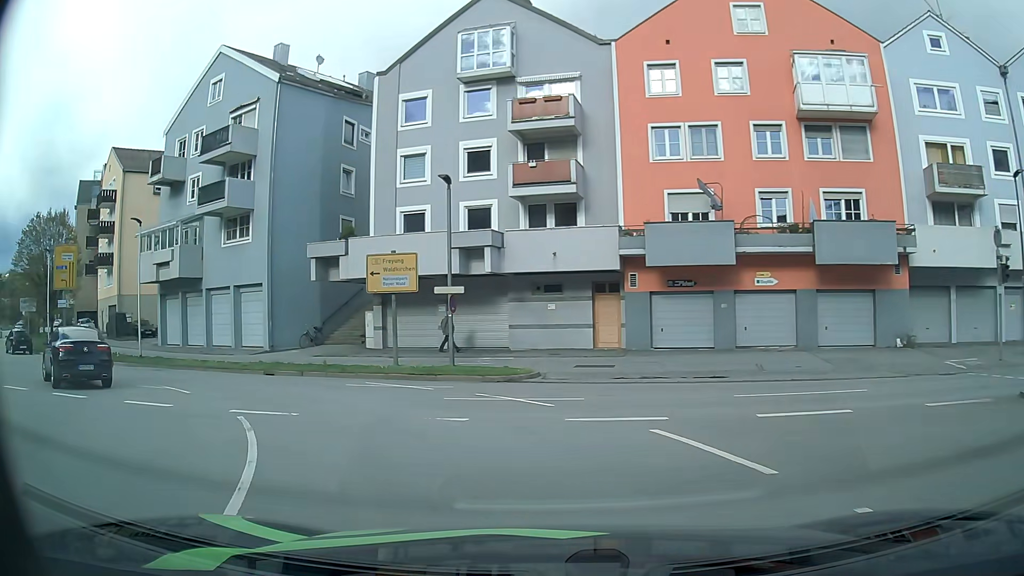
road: primary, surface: asphalt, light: Day
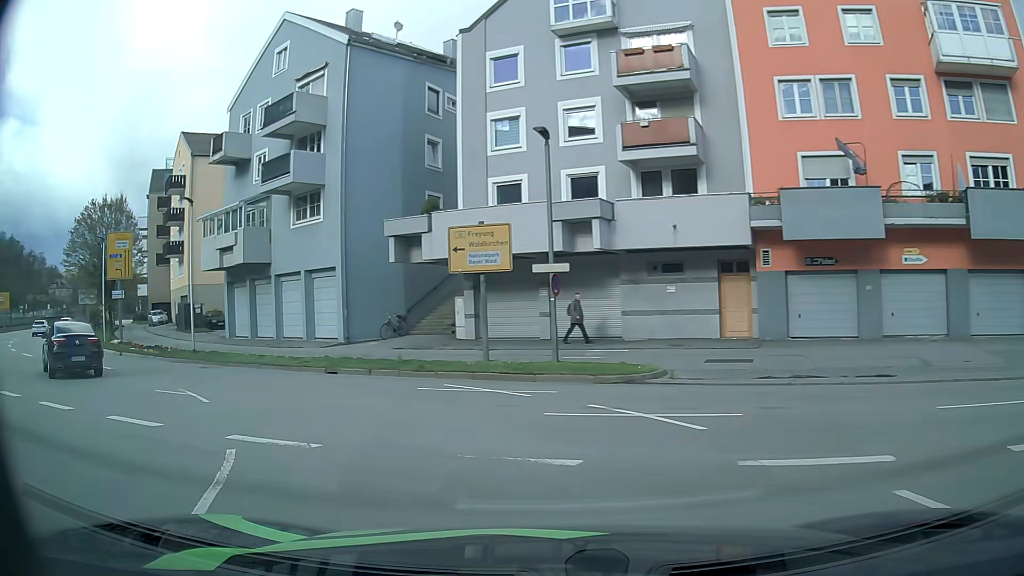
(-0.3, +4.1) m; -9°
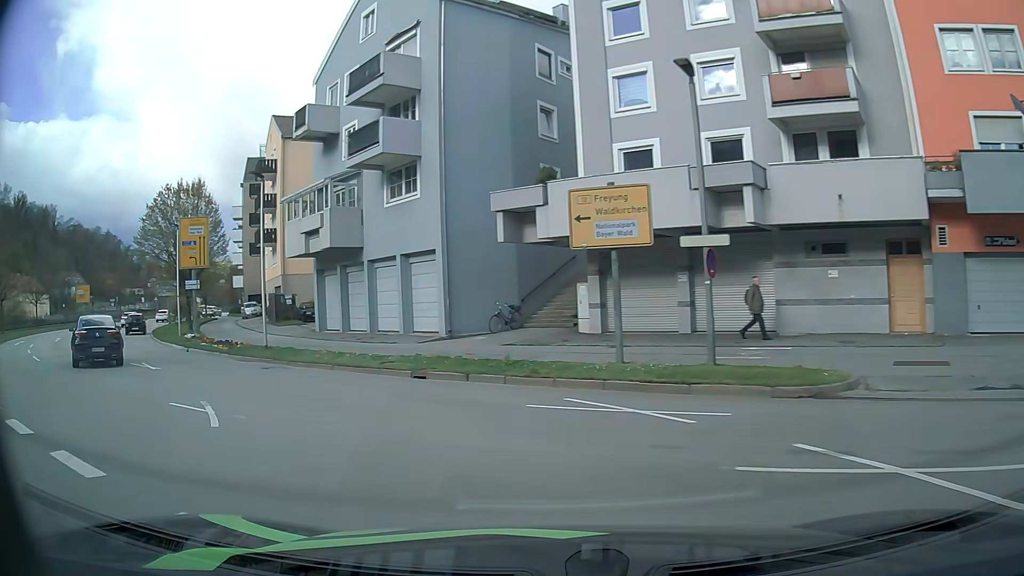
(-0.4, +4.2) m; -11°
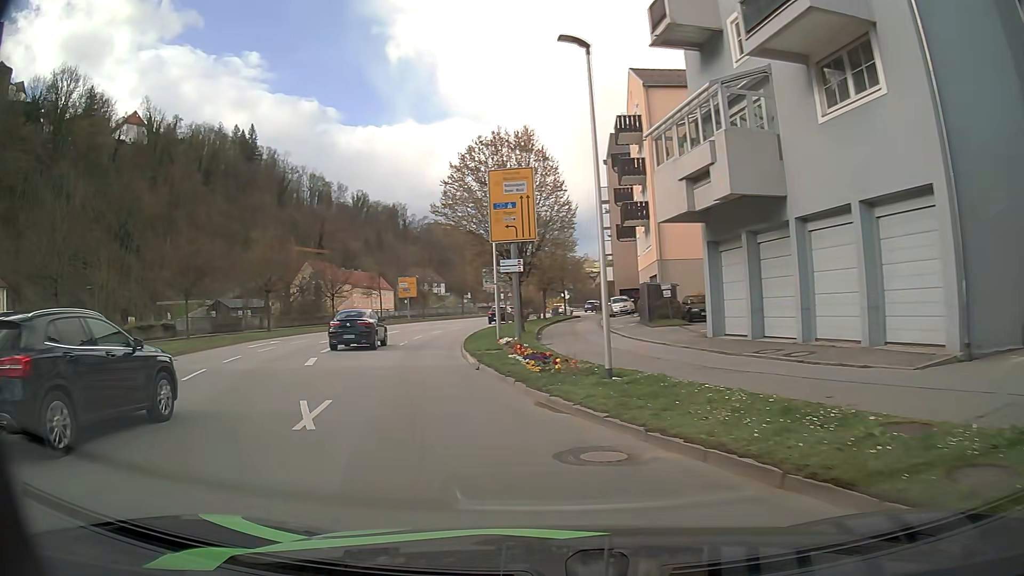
(-3.4, +11.8) m; -31°
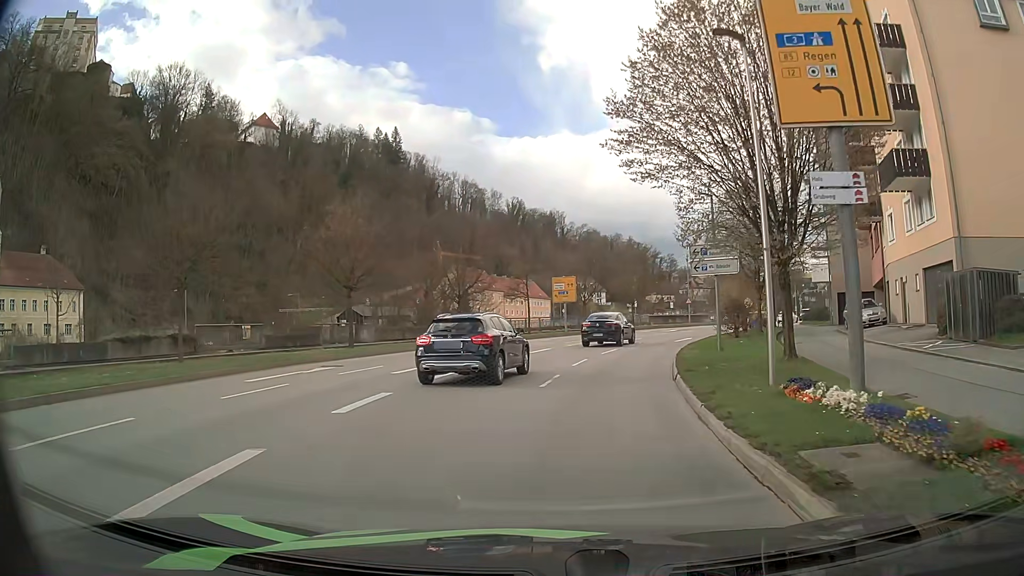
(-3.0, +15.7) m; -14°
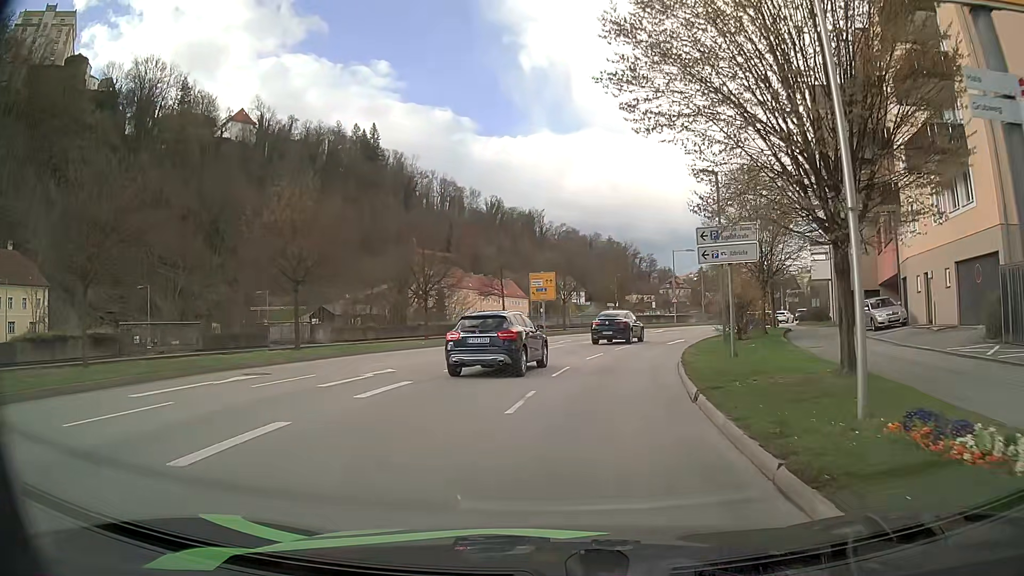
(0.0, +4.4) m; +1°
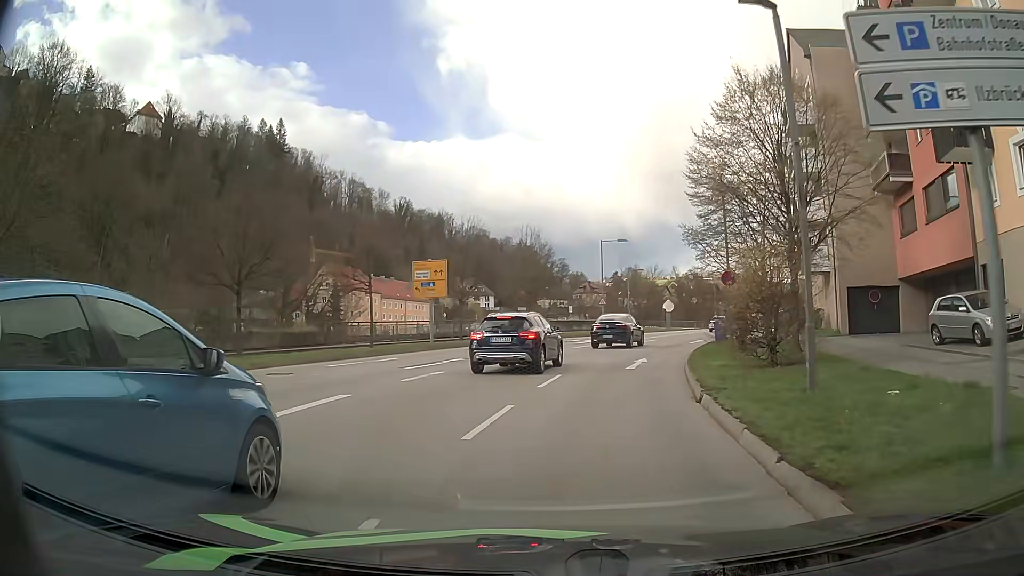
(+0.8, +14.2) m; +8°
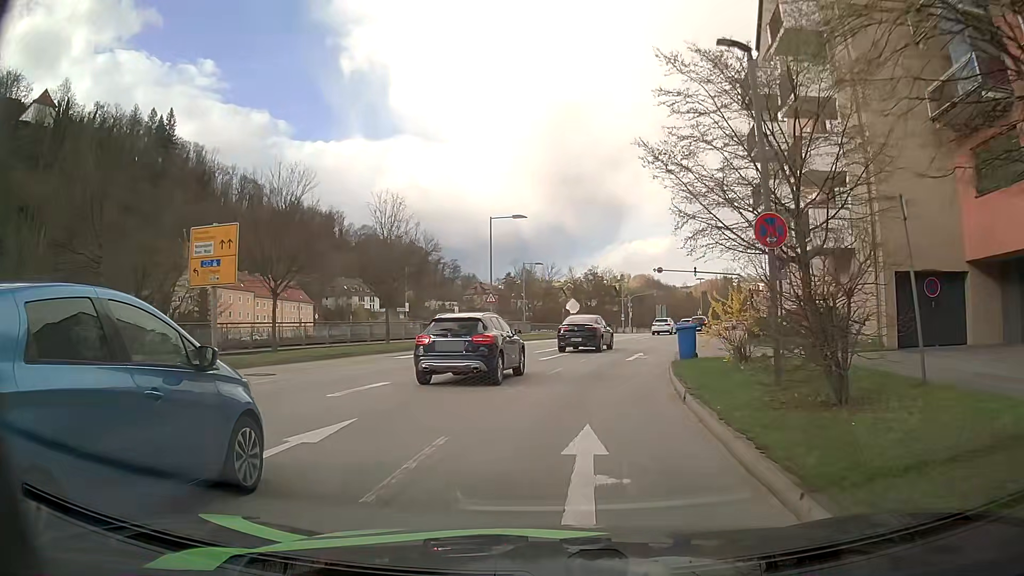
(+1.1, +14.4) m; +9°
(0, +10) (+2, +20) (+4, +30) (+6, +39) (+9, +49) (+13, +58) (+16, +68) (+20, +77) (+23, +86) (+28, +95) m
